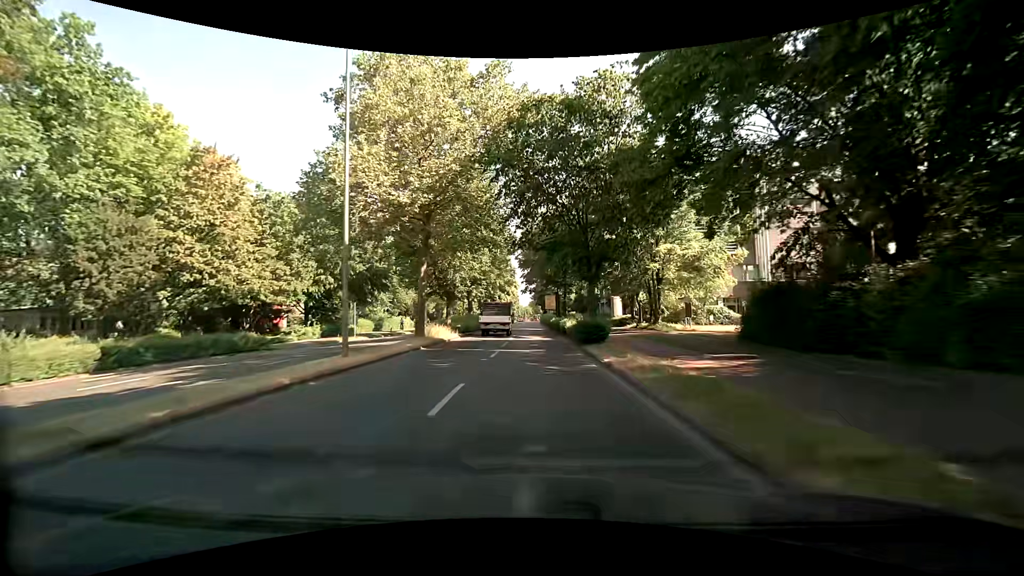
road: primary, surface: asphalt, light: Day
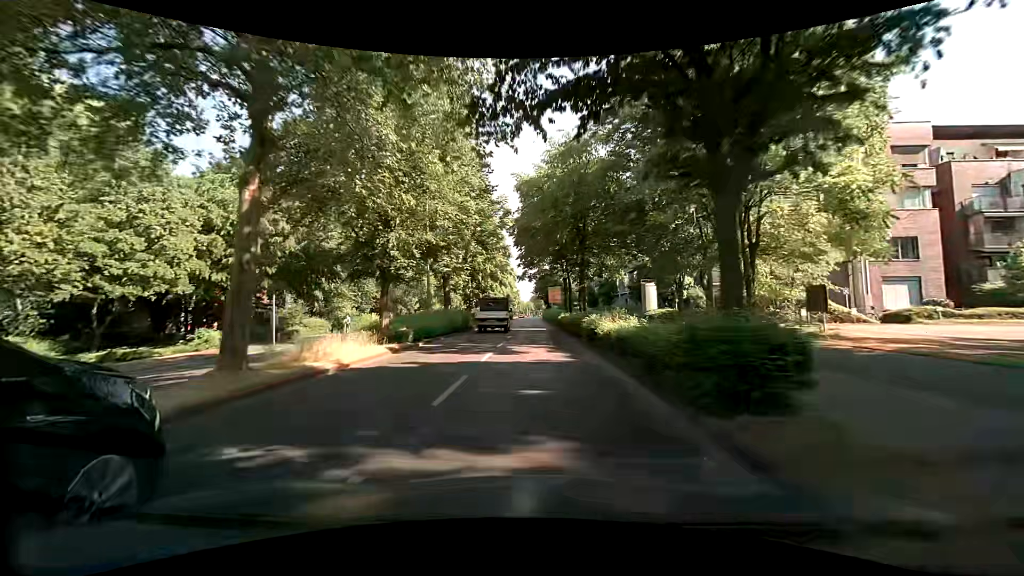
(0.0, +15.6) m; +1°
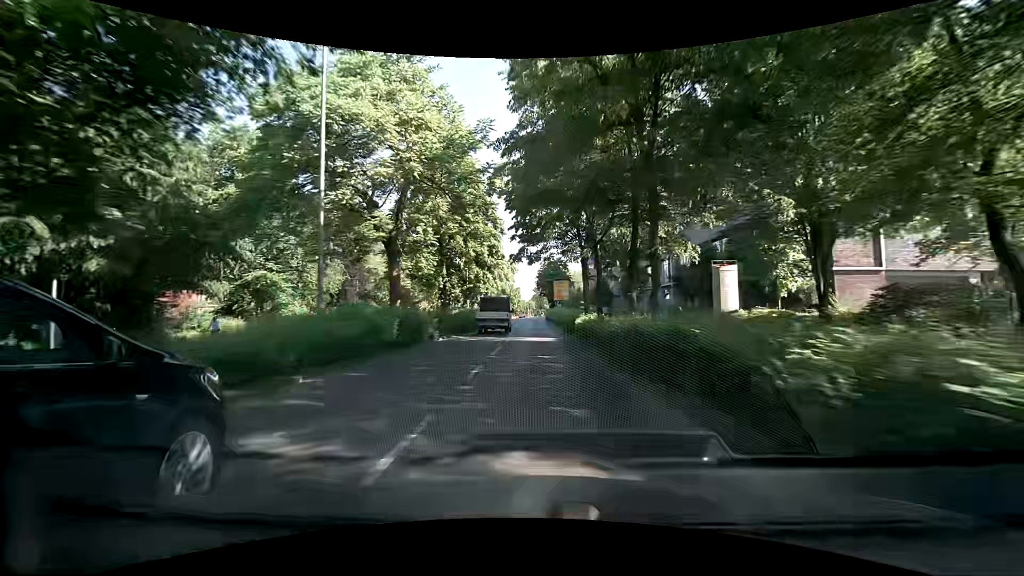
(-0.4, +15.8) m; -1°
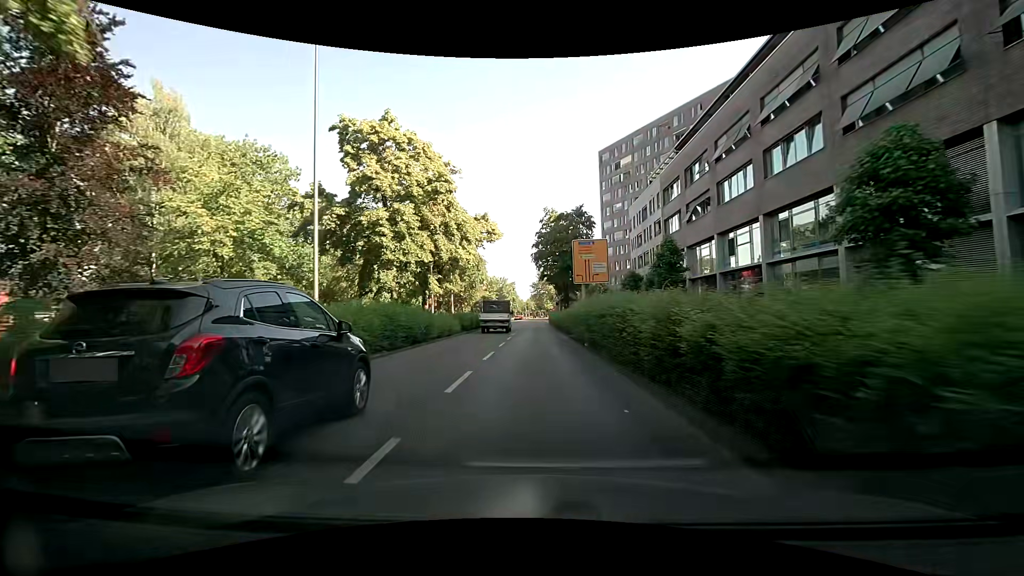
(0.0, +37.3) m; +2°
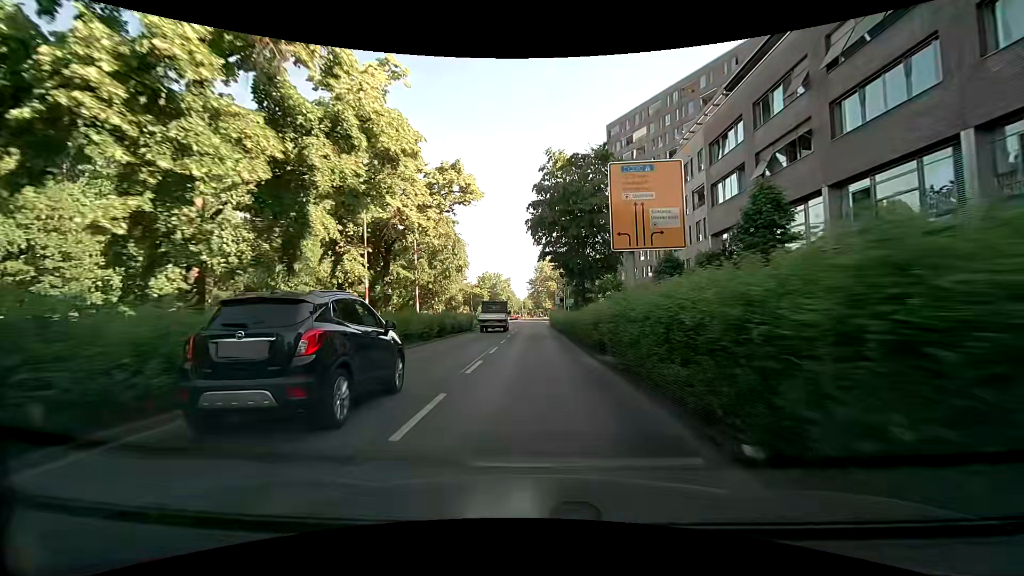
(-0.5, +15.1) m; -2°
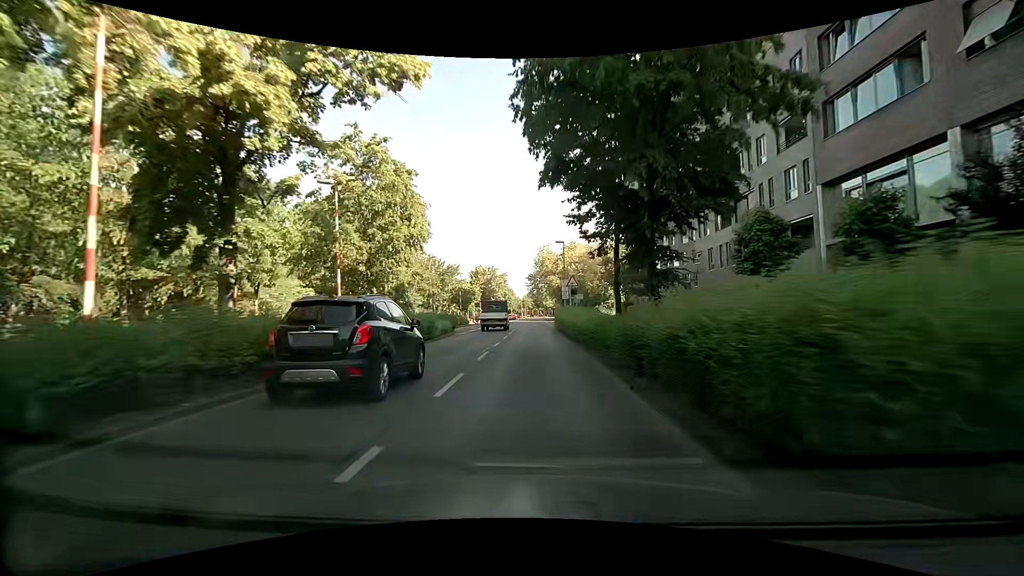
(0.0, +15.3) m; -1°
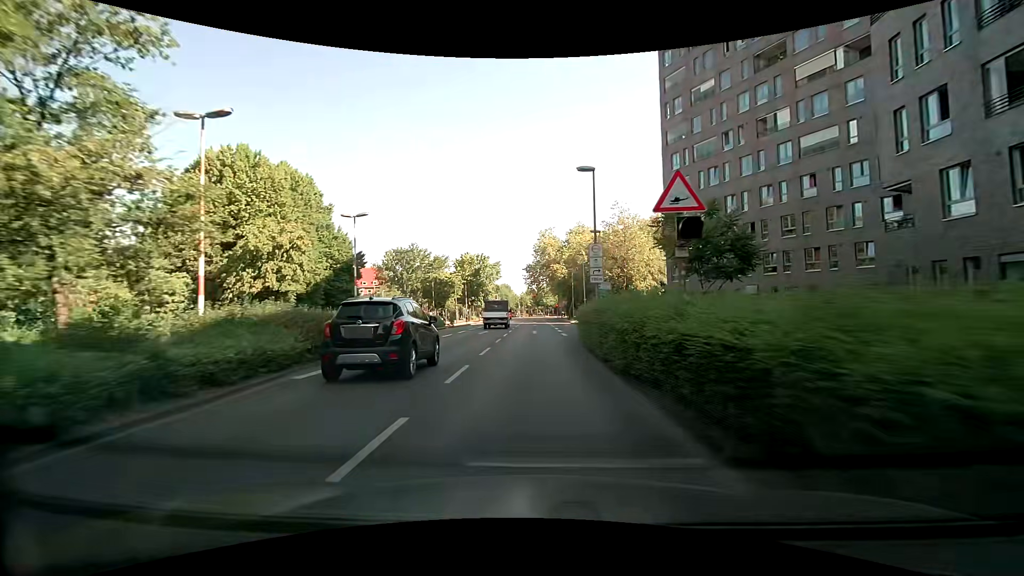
(+0.3, +22.8) m; +1°
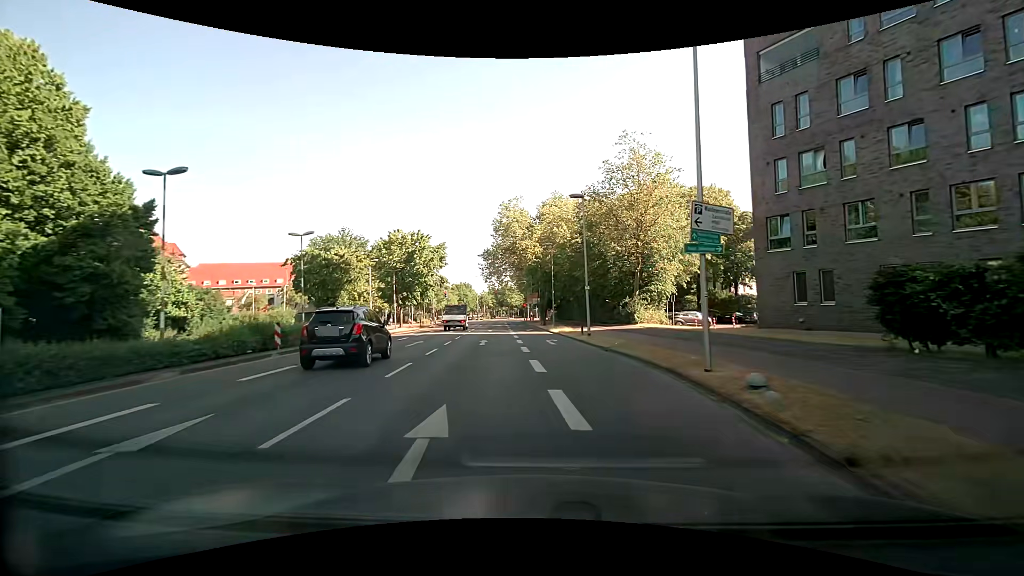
(+0.6, +28.1) m; +4°
(0, +10) (0, +20) (0, +30) (-1, +40) (-1, +50) (-2, +60) (-3, +70) (-3, +80) (-4, +90) (-5, +100) m
